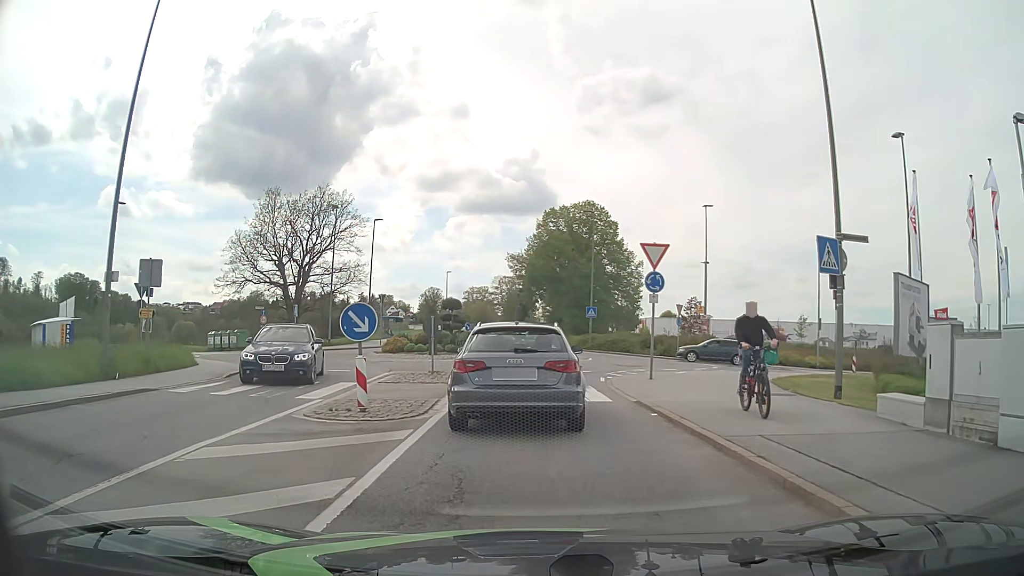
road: tertiary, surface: asphalt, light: Day
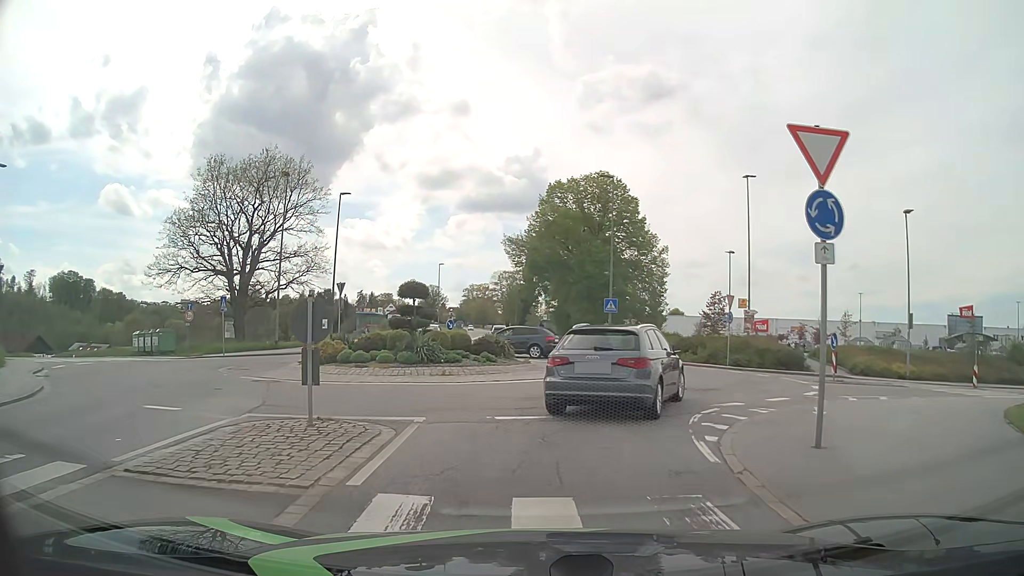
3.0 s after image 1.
(0.0, +11.4) m; 0°
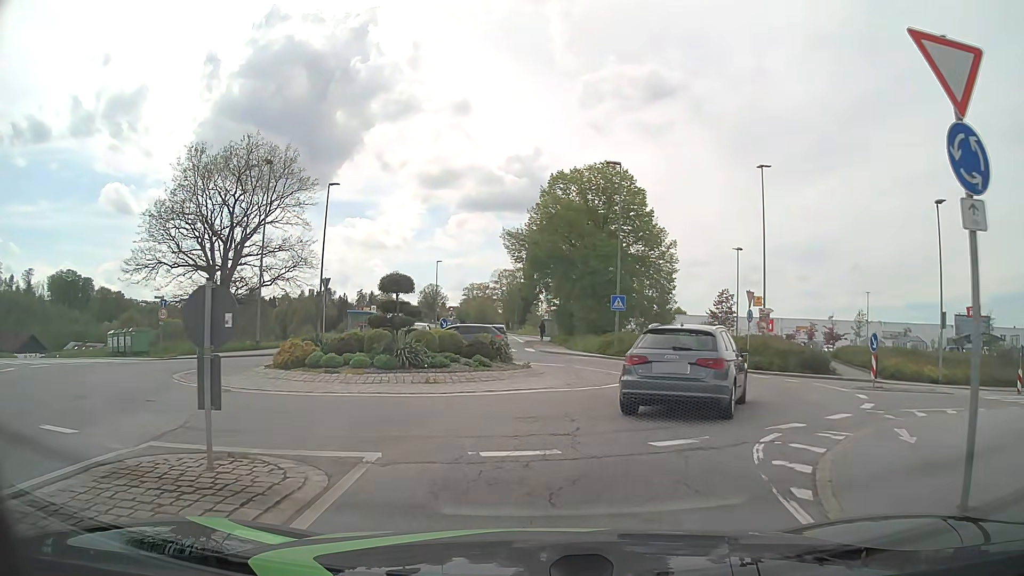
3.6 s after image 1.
(0.0, +3.1) m; -1°
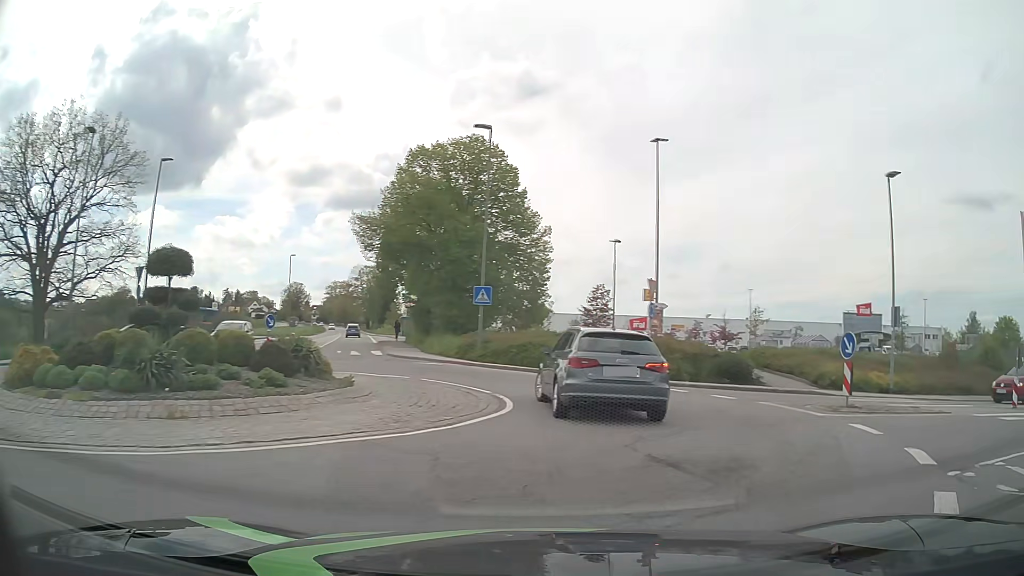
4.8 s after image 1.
(+0.5, +6.5) m; +12°
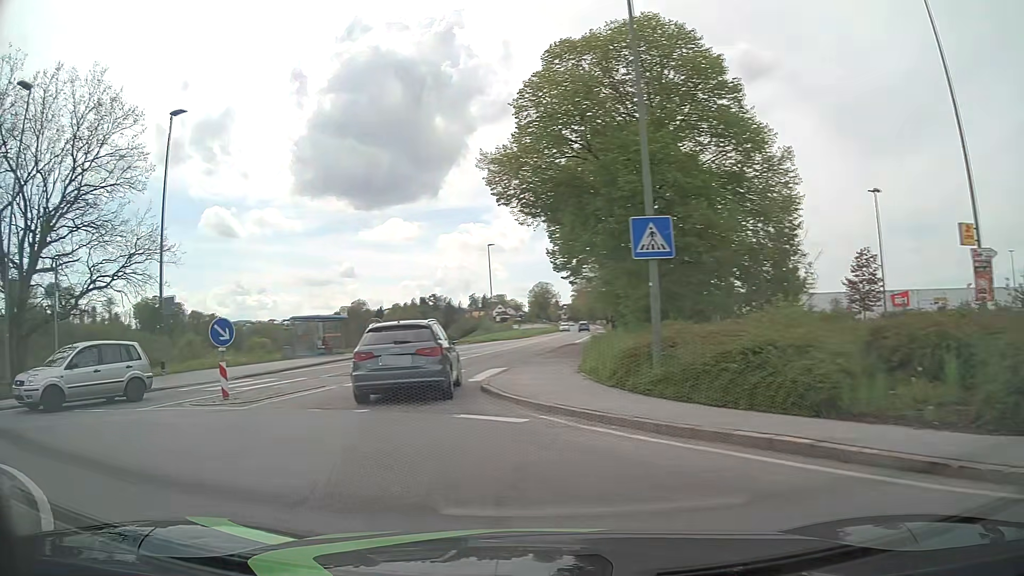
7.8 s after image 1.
(+0.7, +16.5) m; -23°
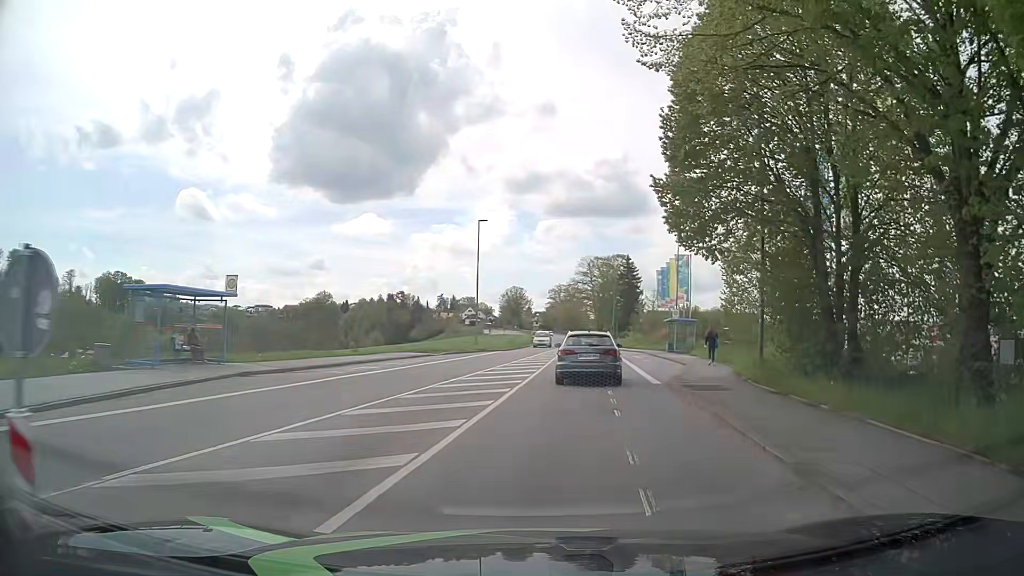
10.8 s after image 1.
(-2.8, +19.7) m; +3°
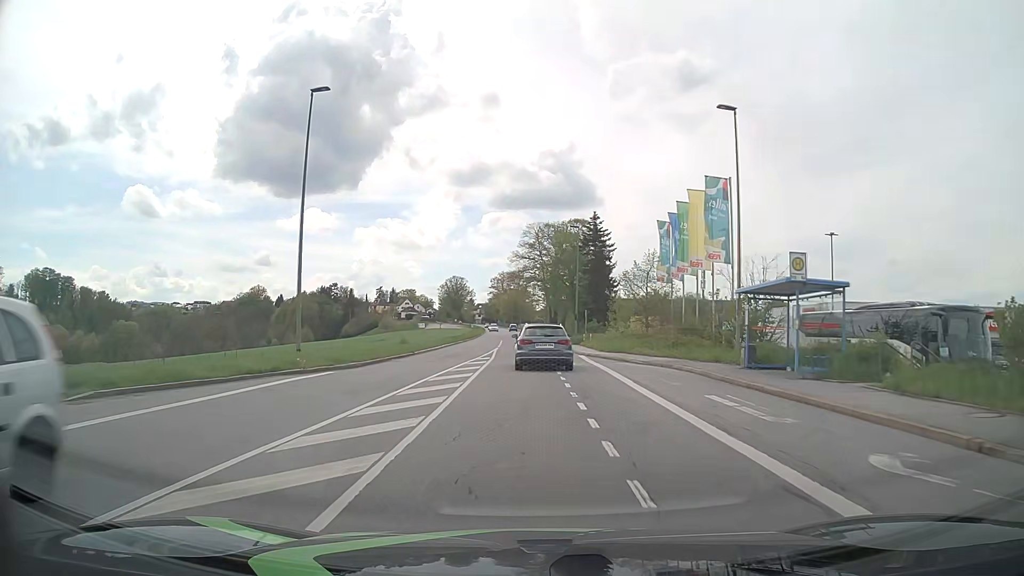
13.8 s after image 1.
(+1.7, +30.4) m; +4°
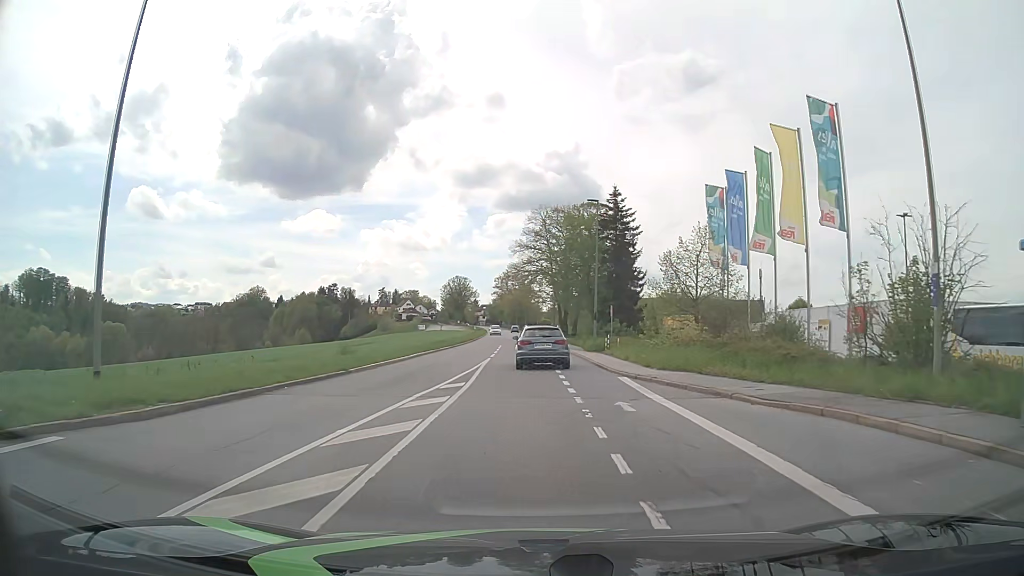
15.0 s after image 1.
(0.0, +12.8) m; 0°
